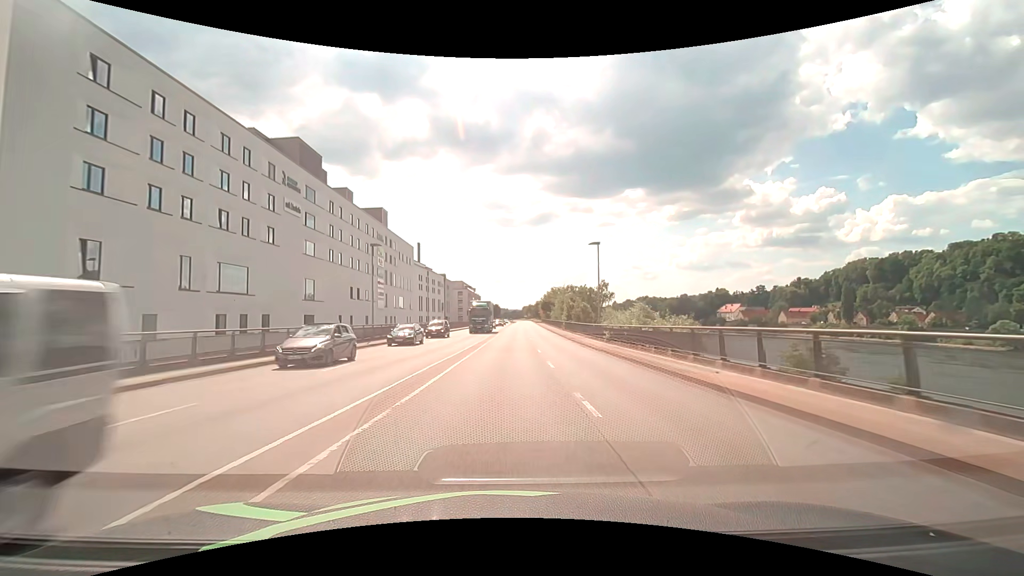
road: primary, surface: asphalt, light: Day
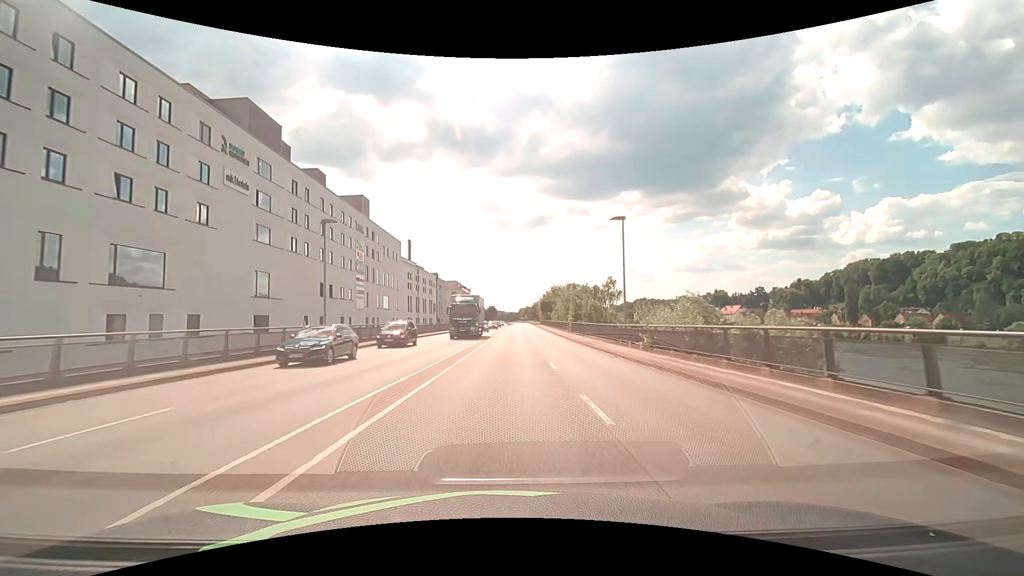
(+0.1, +9.9) m; +1°
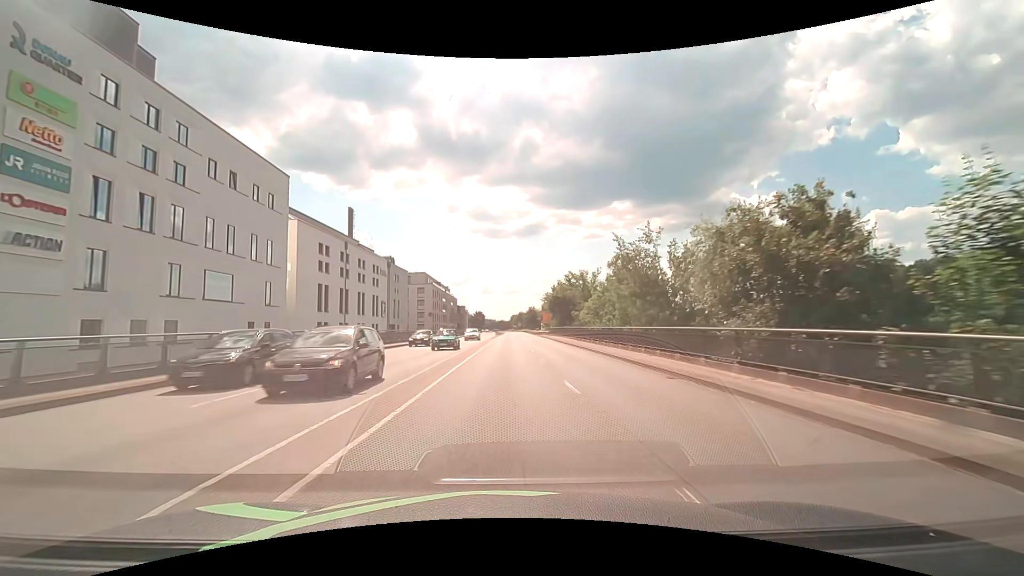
(+0.5, +50.7) m; +2°
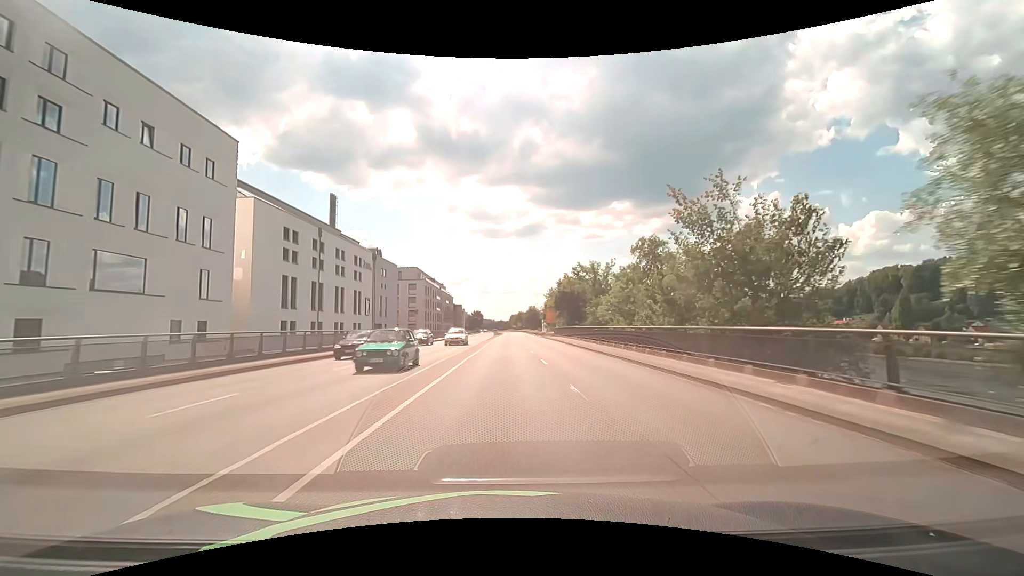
(-0.1, +10.3) m; 0°
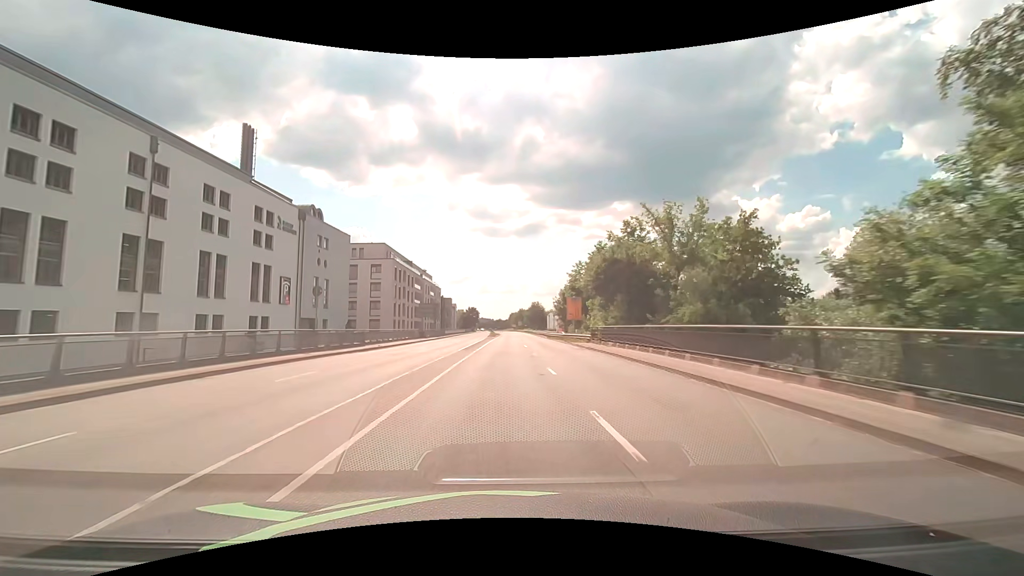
(-0.1, +31.3) m; 0°
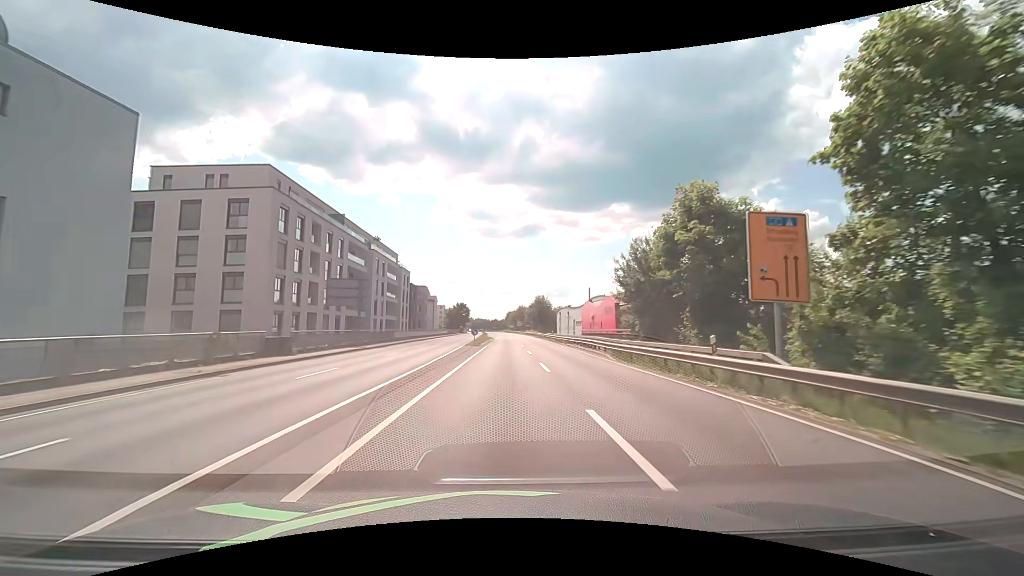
(0.0, +42.3) m; +1°
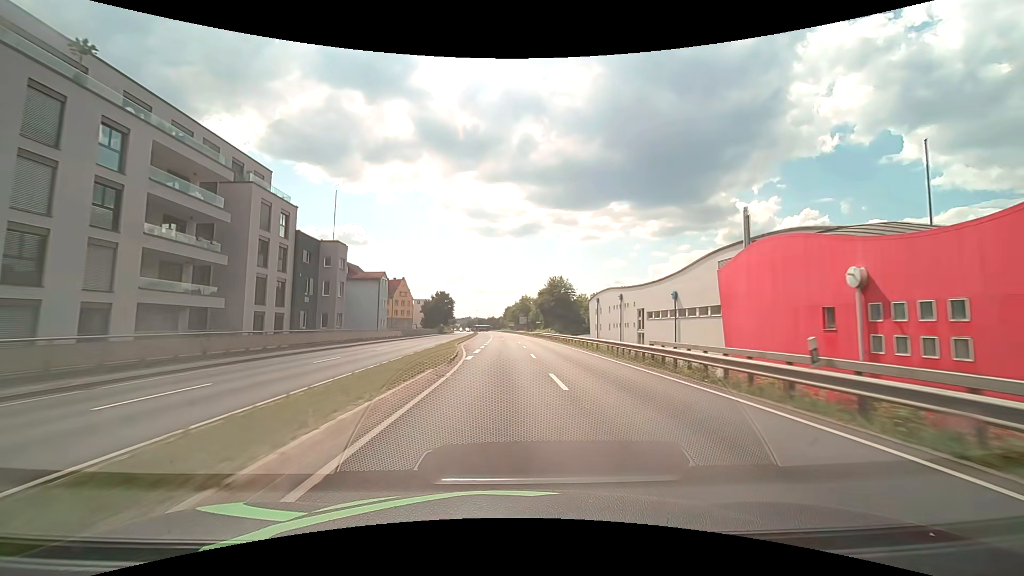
(+0.1, +53.5) m; 0°
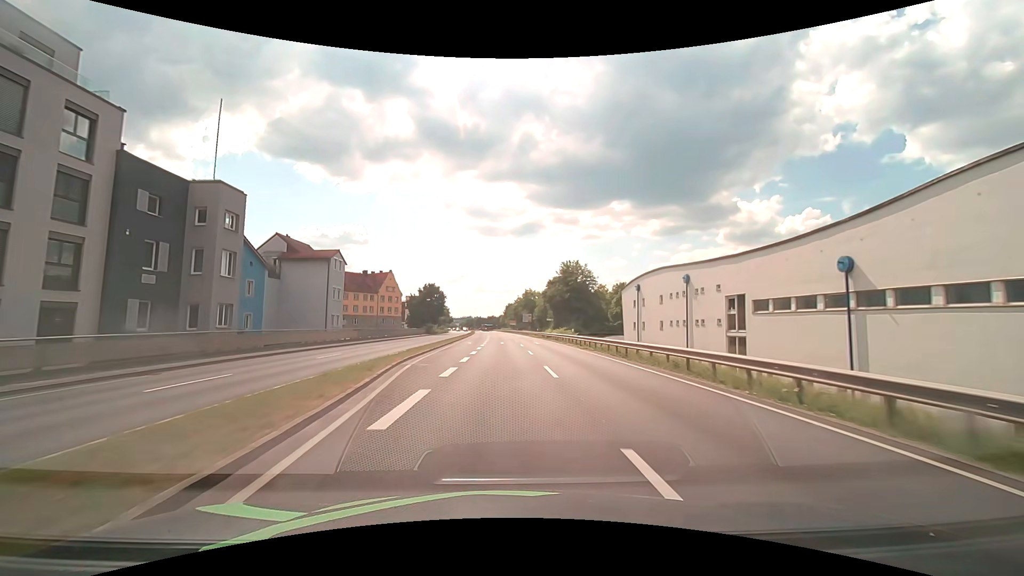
(0.0, +21.5) m; 0°
(0, +10) (0, +20) (0, +30) (0, +40) (0, +50) (-1, +60) (-1, +70) (-1, +80) (-1, +90) (-2, +100) m
